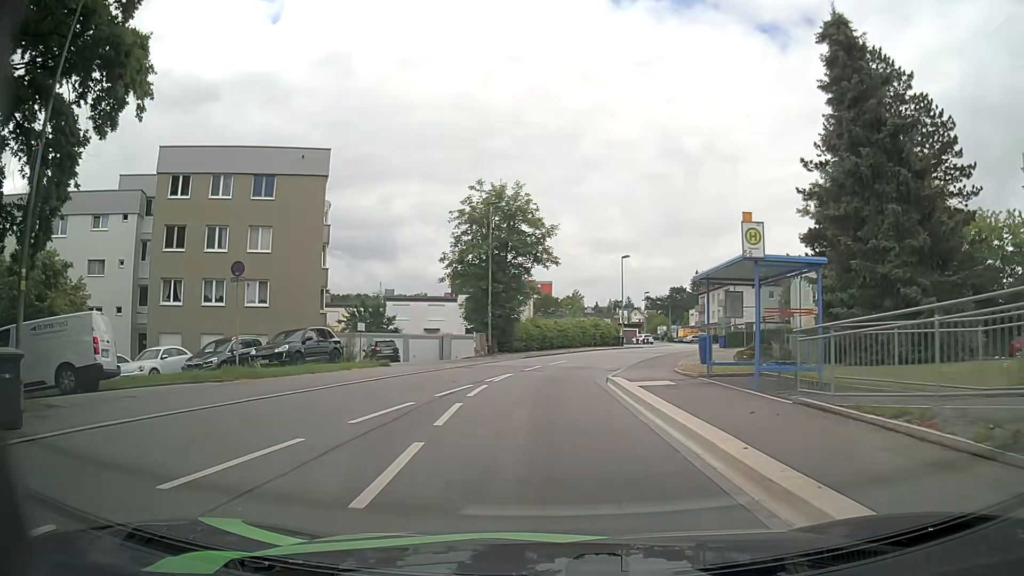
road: residential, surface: asphalt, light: Day
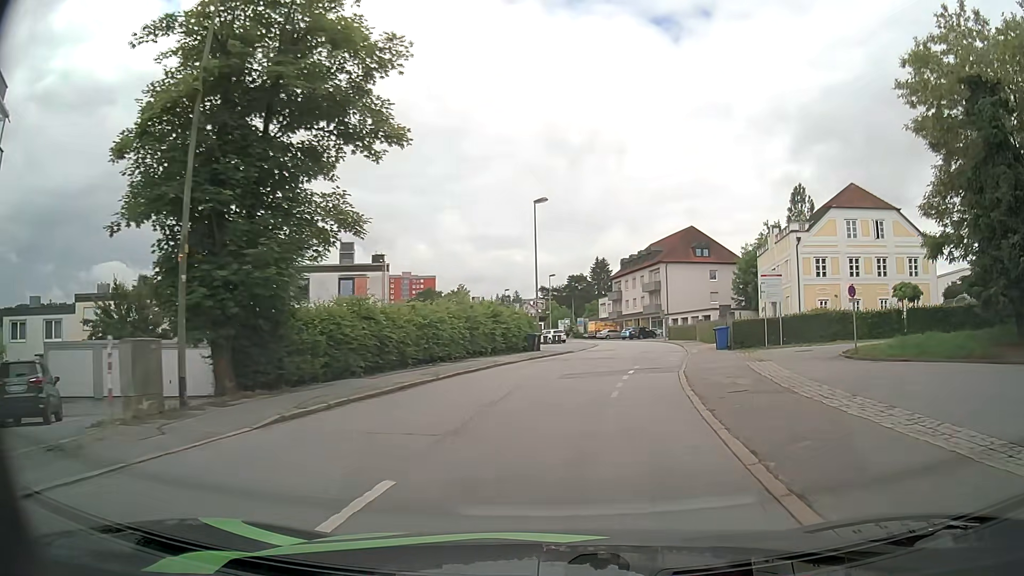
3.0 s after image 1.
(+1.2, +25.3) m; +10°
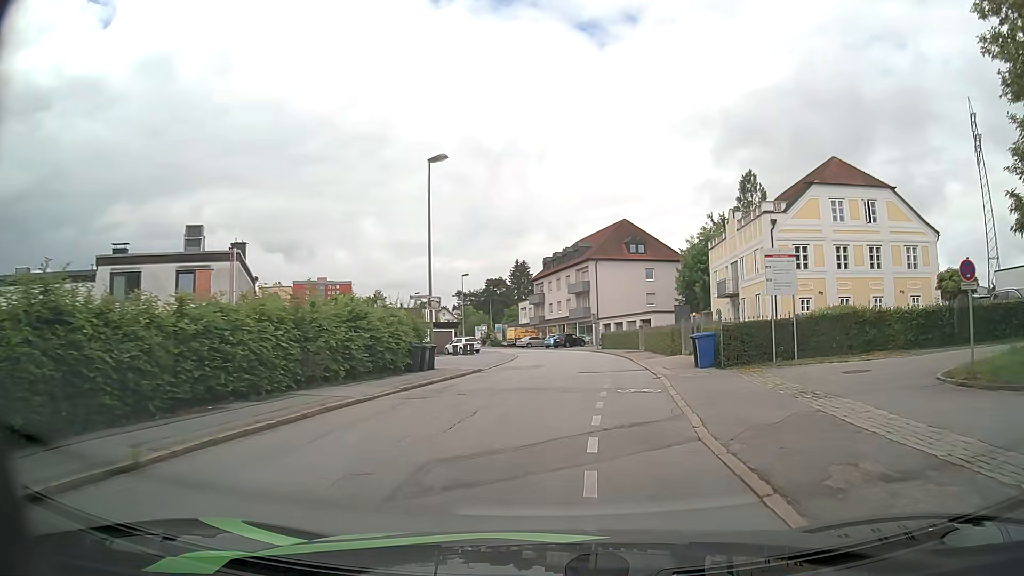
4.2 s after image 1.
(+0.5, +10.8) m; +7°
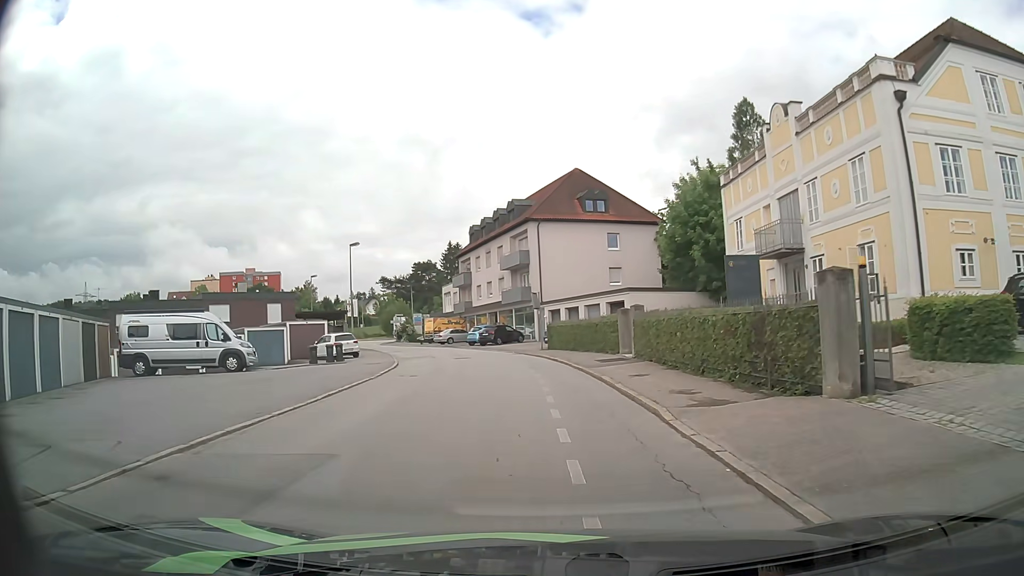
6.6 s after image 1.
(+1.4, +21.5) m; +5°
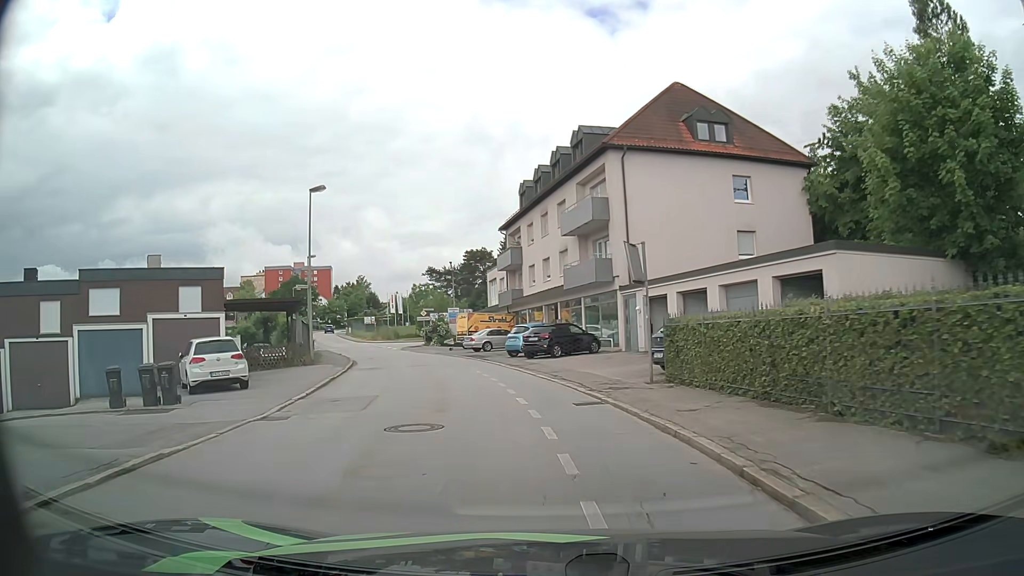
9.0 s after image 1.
(-1.0, +21.4) m; -6°
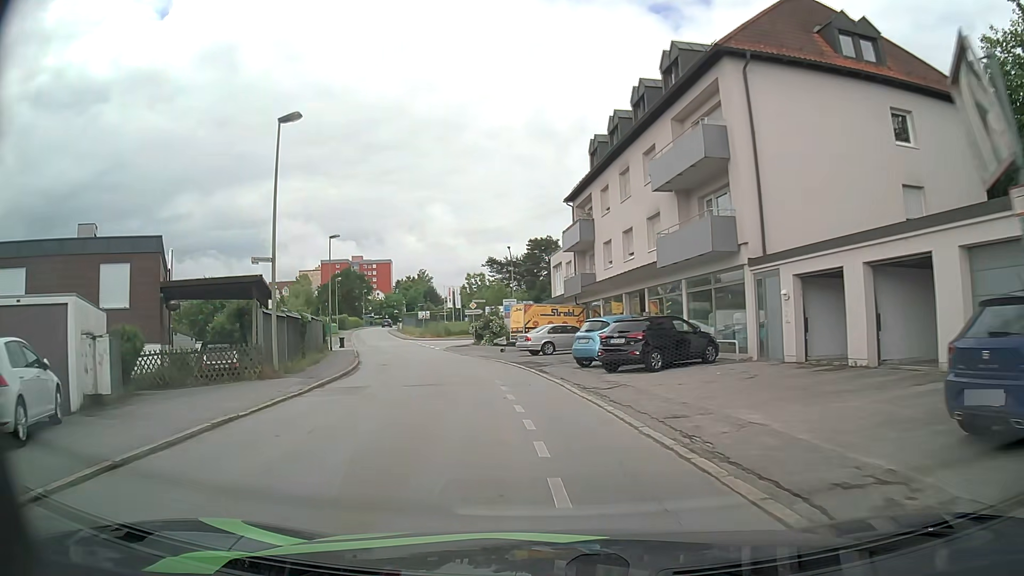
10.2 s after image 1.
(-0.5, +11.1) m; -5°
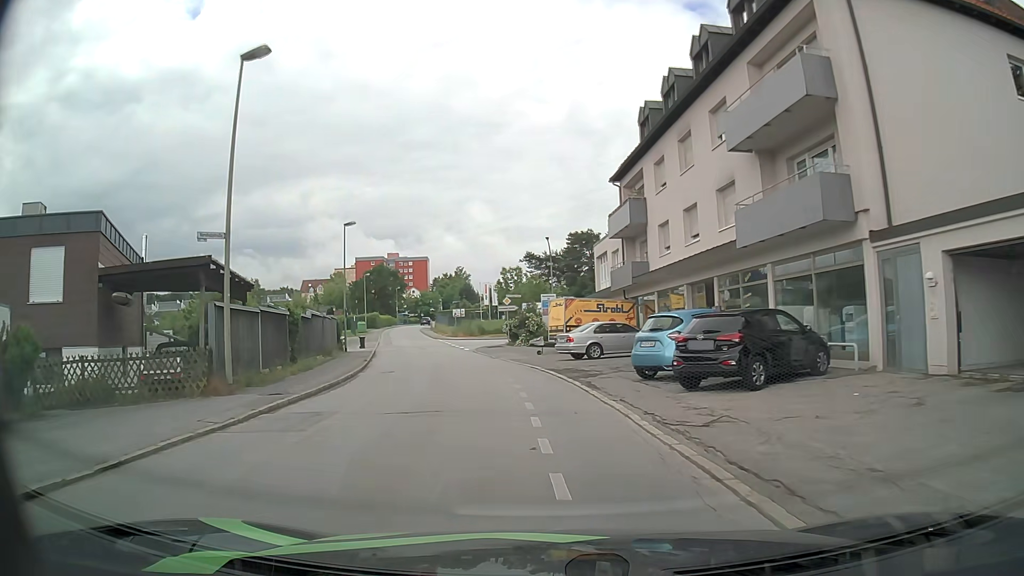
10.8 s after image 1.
(-0.2, +5.7) m; -3°
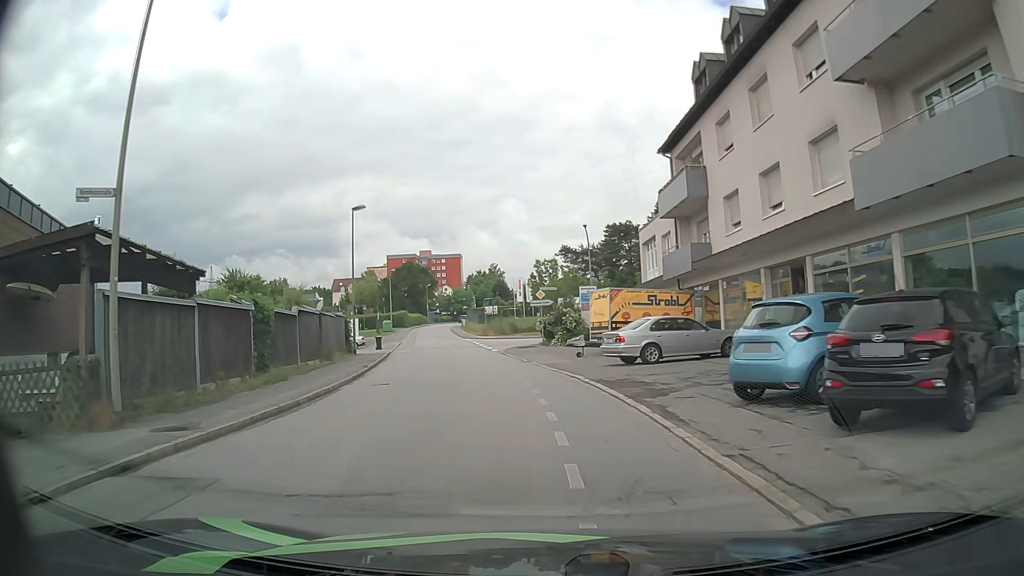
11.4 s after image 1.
(-0.2, +5.8) m; -3°
(0, +10) (-2, +20) (-3, +30) (-5, +40) (-7, +49) (-9, +59) (-11, +69) (-13, +79) (-15, +89) (-17, +98) m
